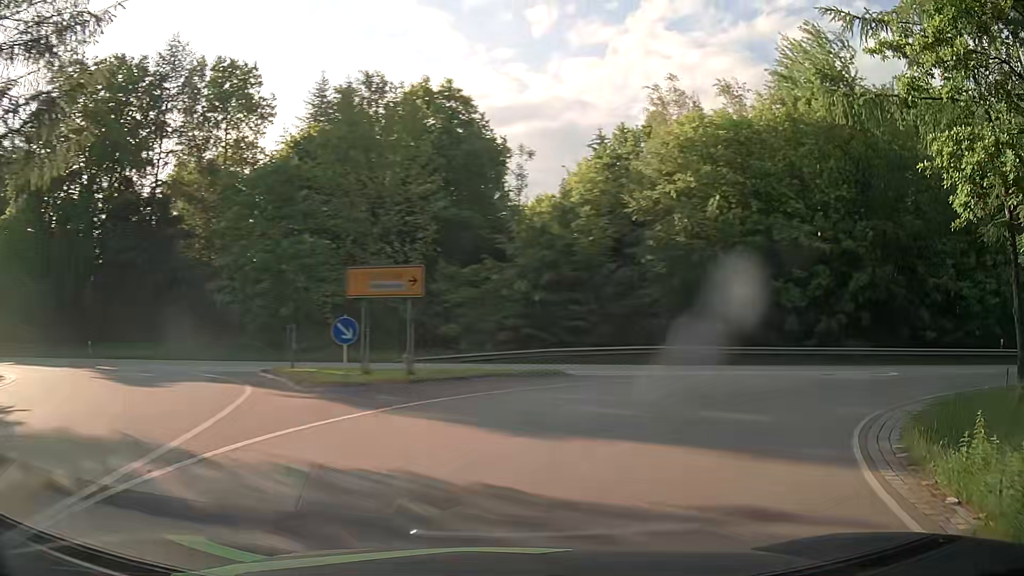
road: primary_link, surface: asphalt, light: Day
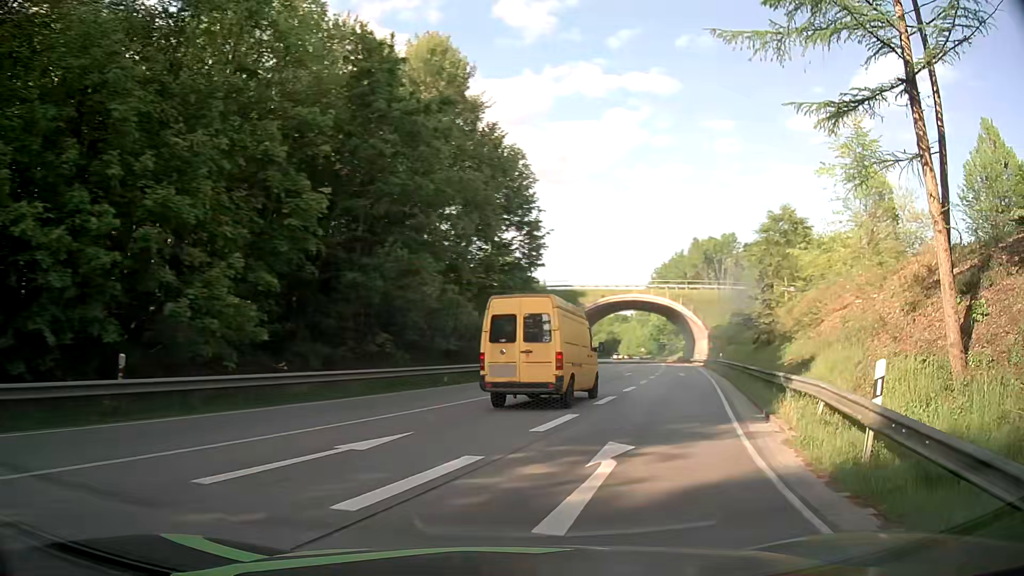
(+14.8, +17.8) m; +77°
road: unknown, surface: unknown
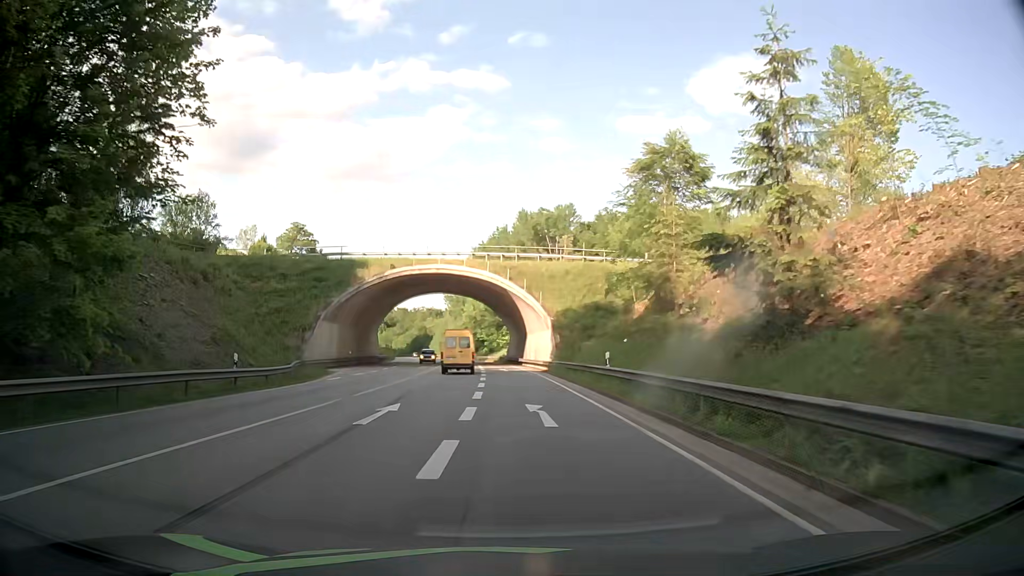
(+6.6, +27.9) m; +17°
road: primary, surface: asphalt
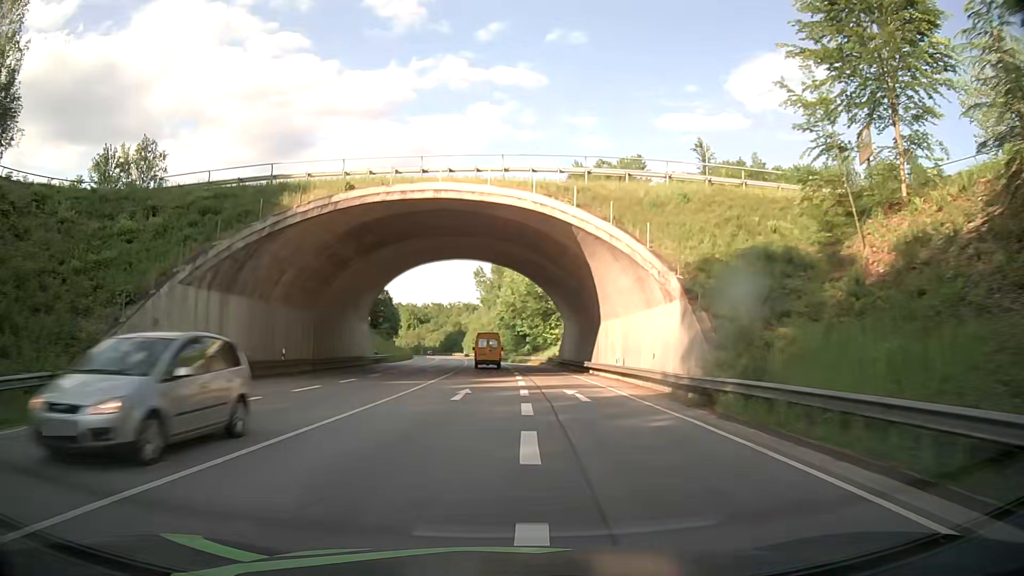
(-0.9, +29.6) m; -4°
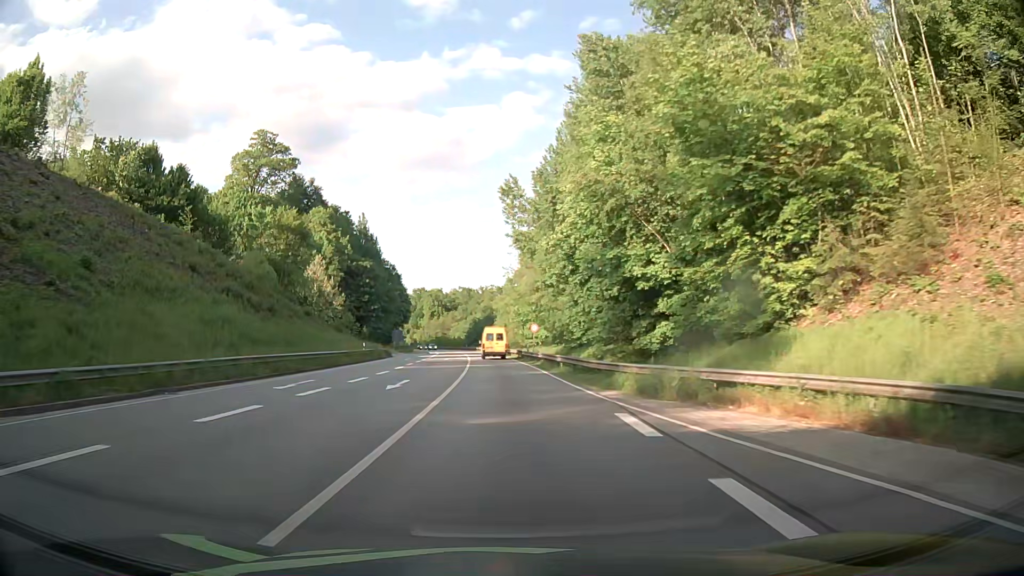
(-1.7, +58.9) m; -3°
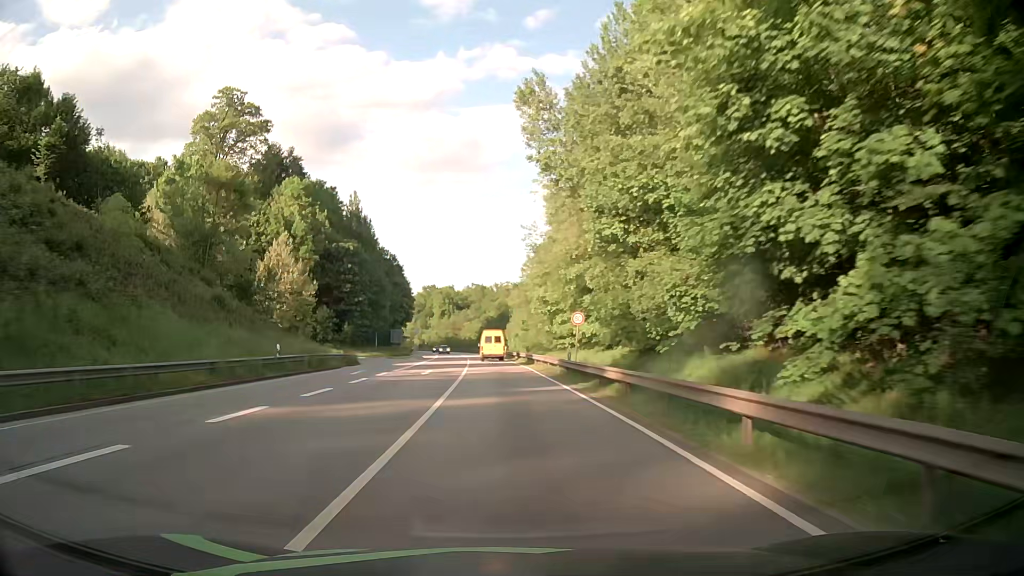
(-0.3, +23.9) m; -2°
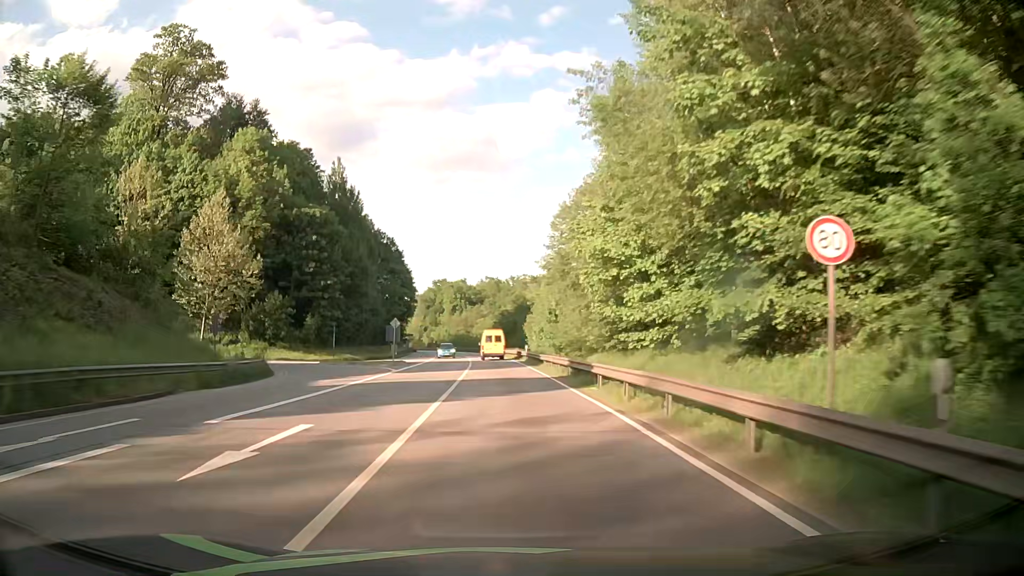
(-0.3, +24.4) m; -1°
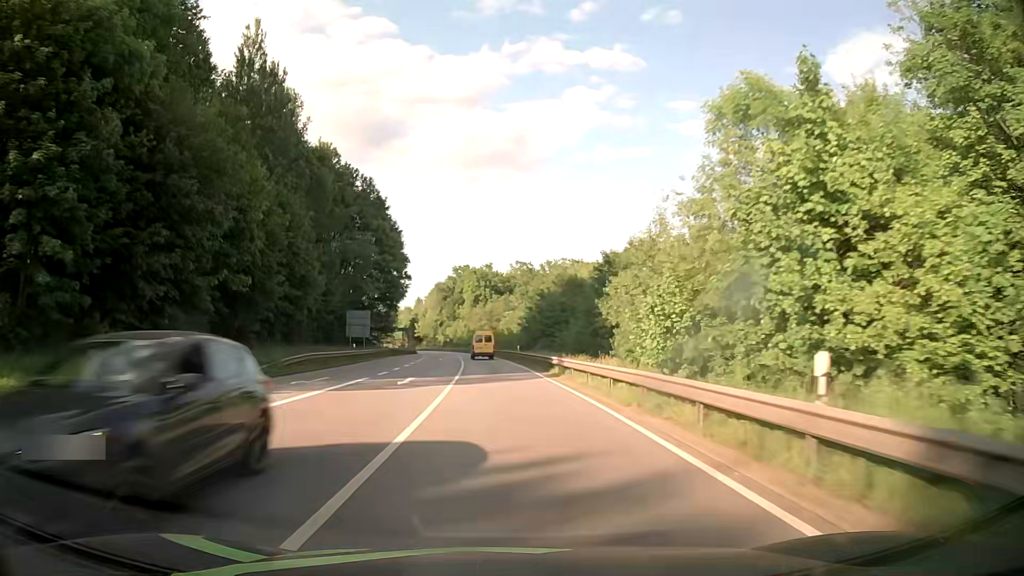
(-1.1, +49.9) m; -3°
(0, +10) (0, +20) (-1, +30) (-1, +40) (-2, +50) (-2, +60) (-3, +70) (-4, +80) (-5, +90) (-7, +100) m
